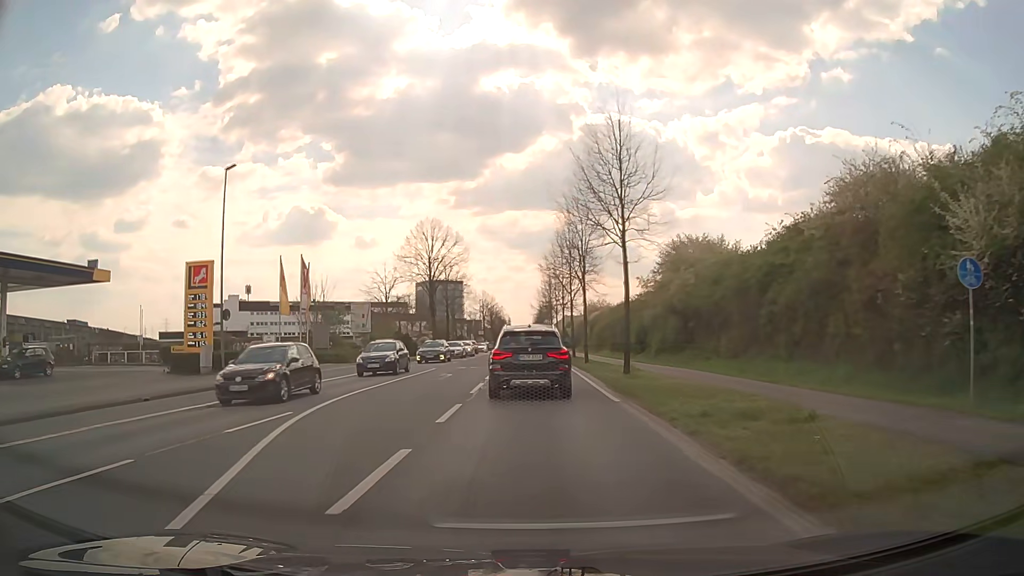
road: secondary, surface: asphalt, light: Day
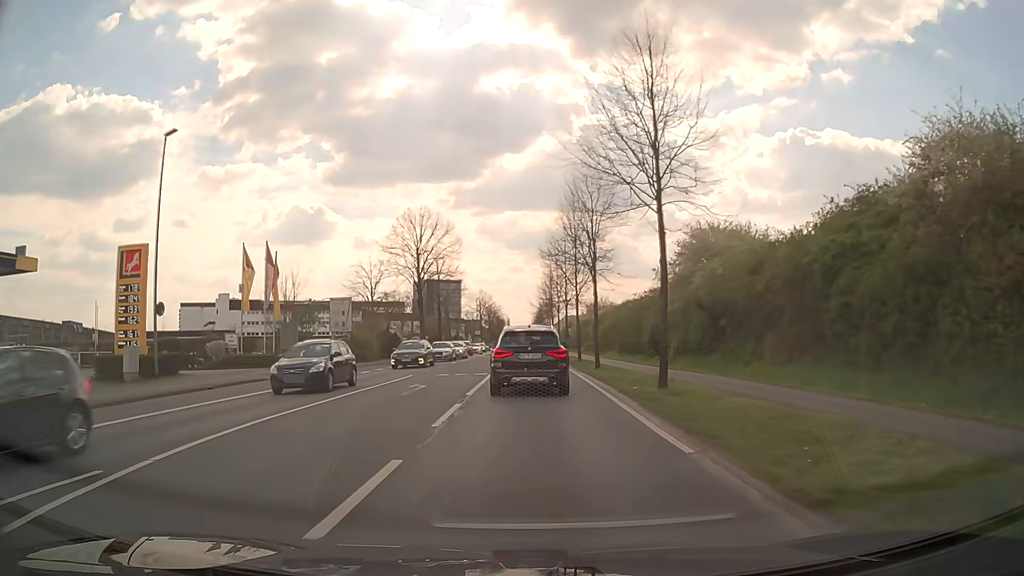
(0.0, +6.7) m; 0°
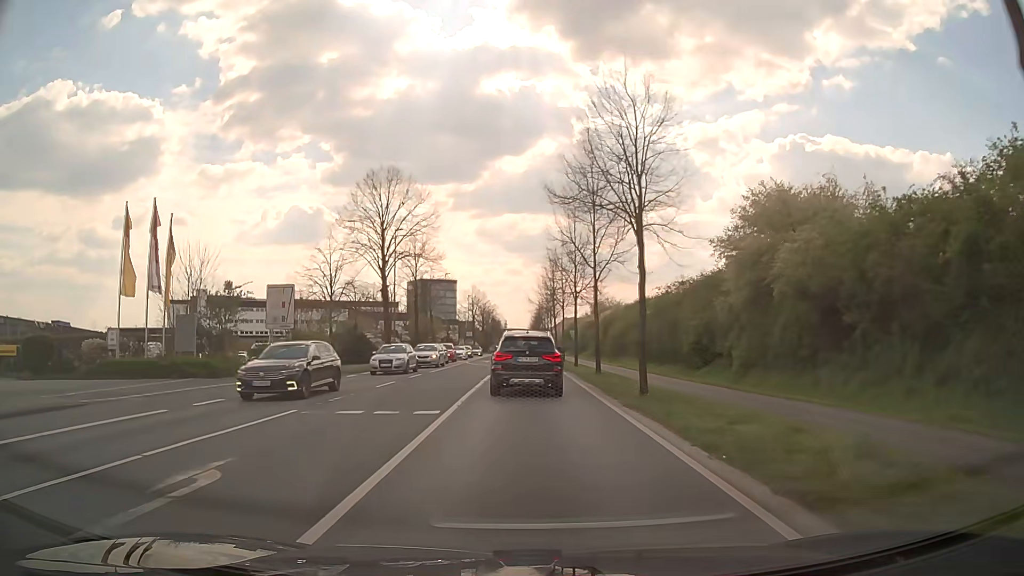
(0.0, +13.9) m; 0°
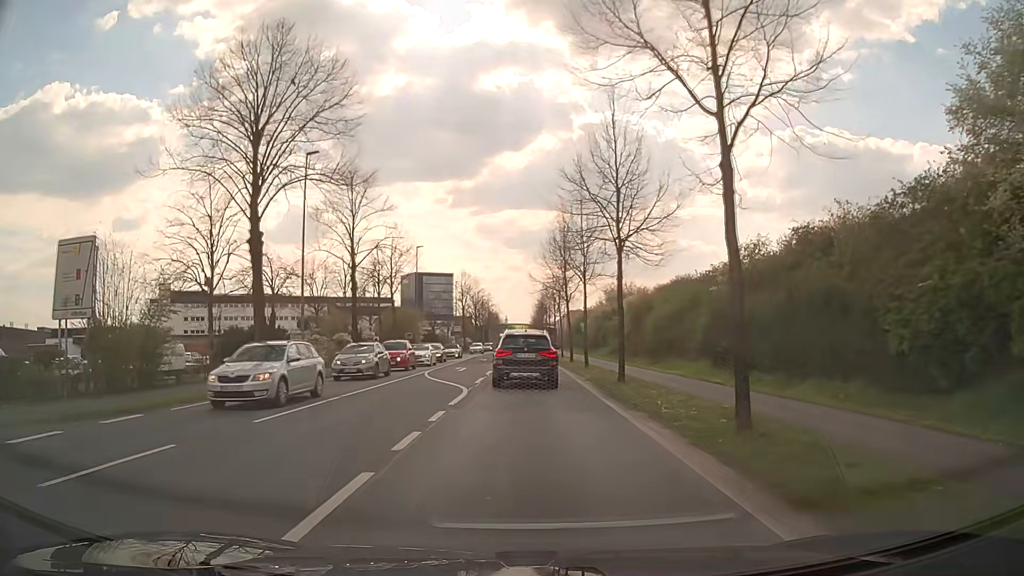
(+0.1, +21.9) m; 0°
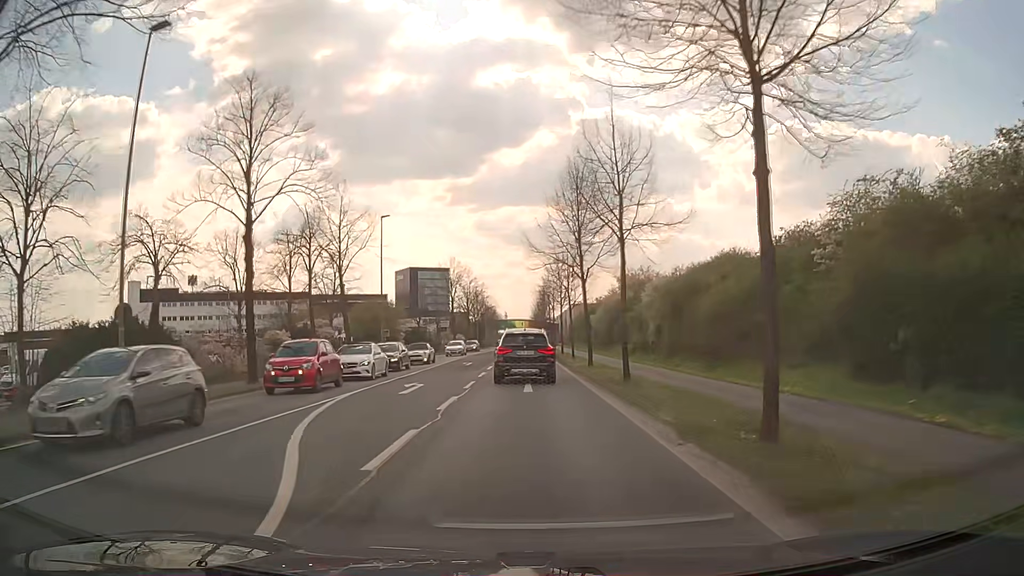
(+0.1, +14.9) m; 0°
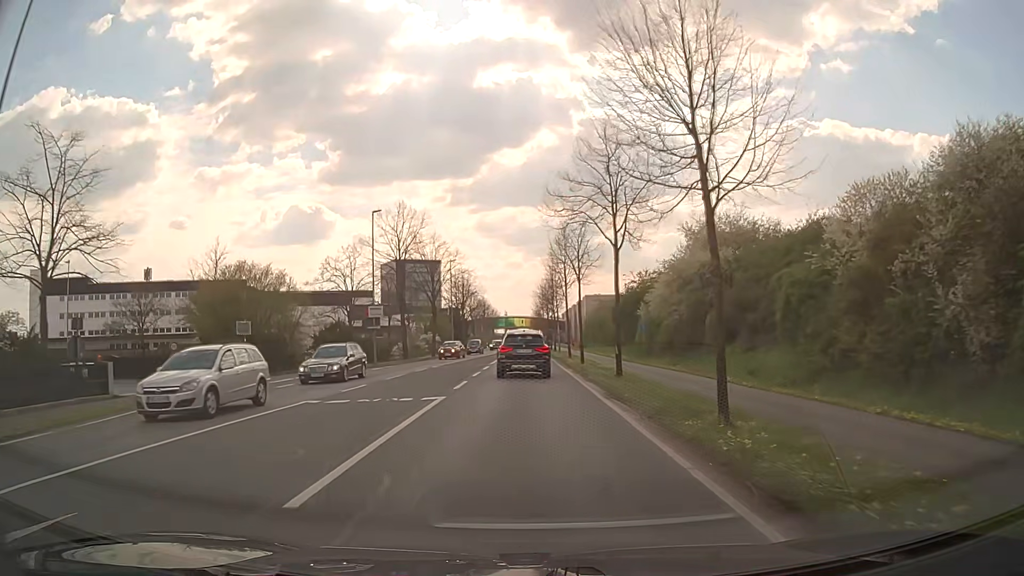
(-0.1, +37.9) m; 0°
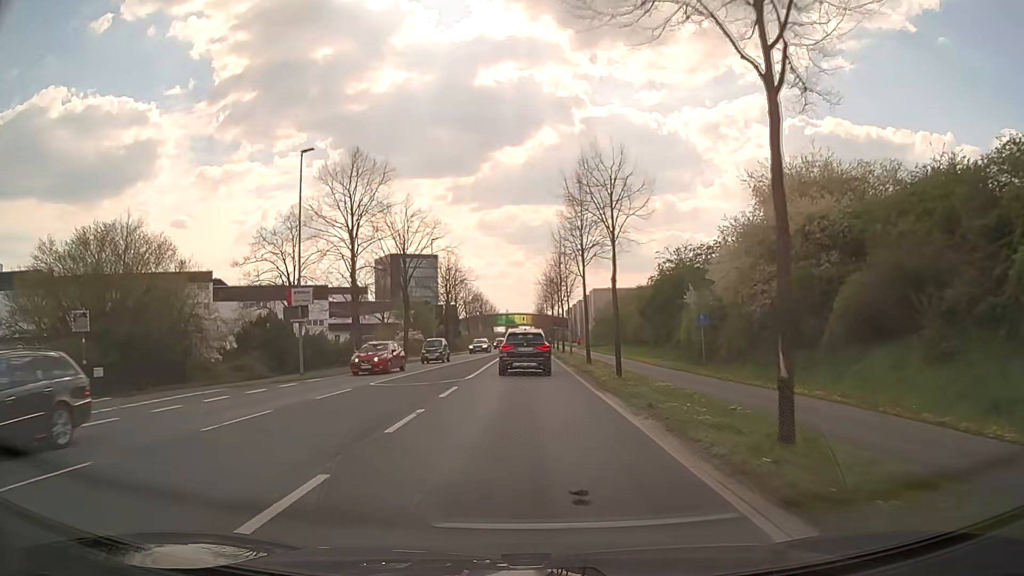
(0.0, +15.3) m; 0°
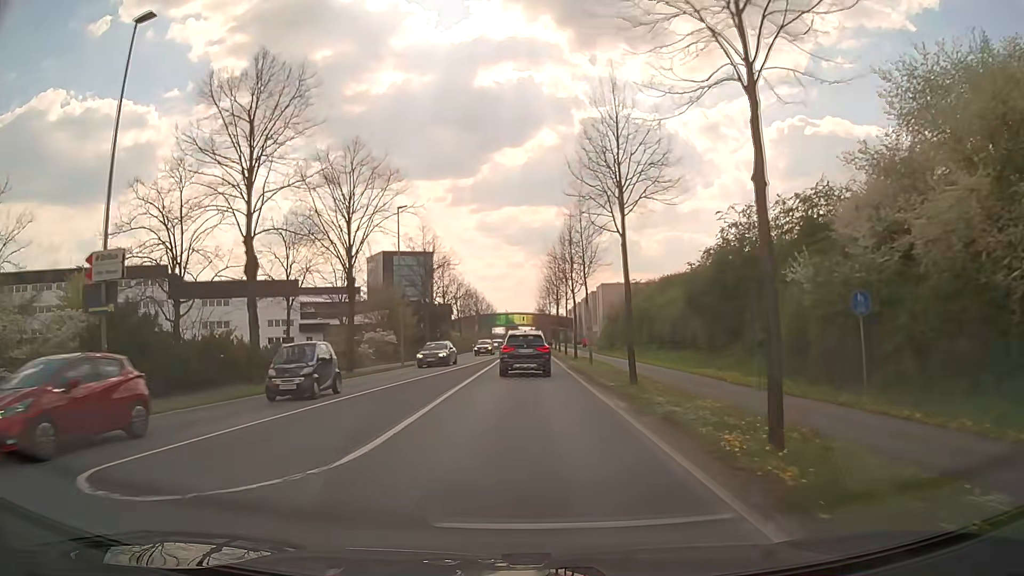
(0.0, +15.3) m; 0°
(0, +10) (0, +20) (0, +30) (0, +40) (0, +50) (0, +60) (0, +70) (0, +80) (0, +90) (0, +100) m
